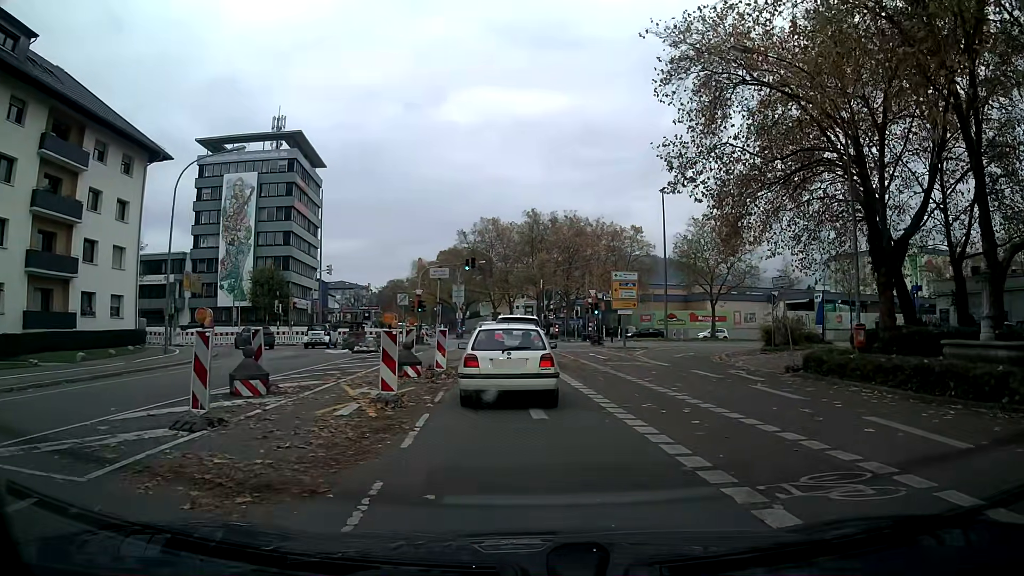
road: tertiary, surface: asphalt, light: Day
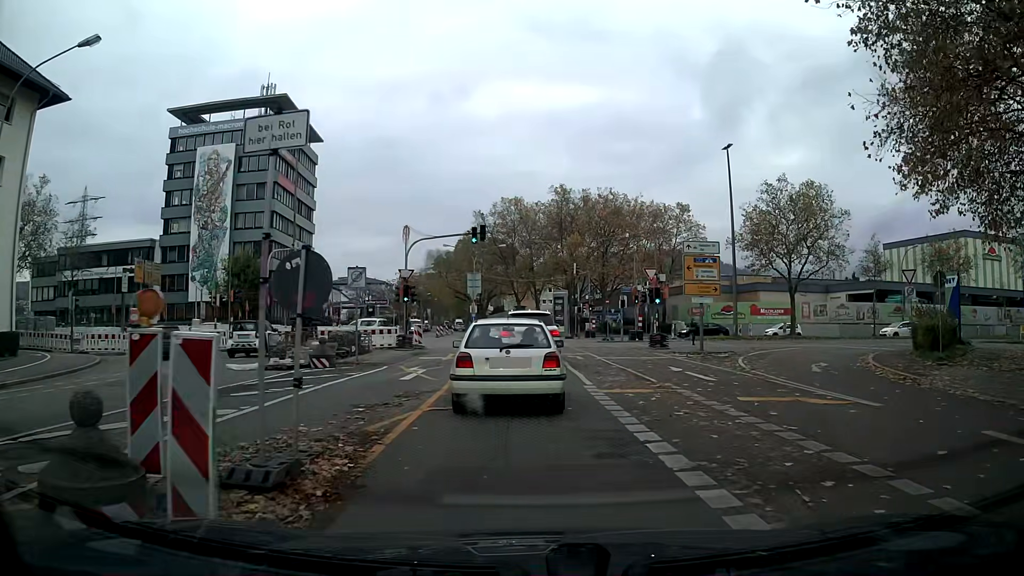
(-0.1, +14.5) m; -2°
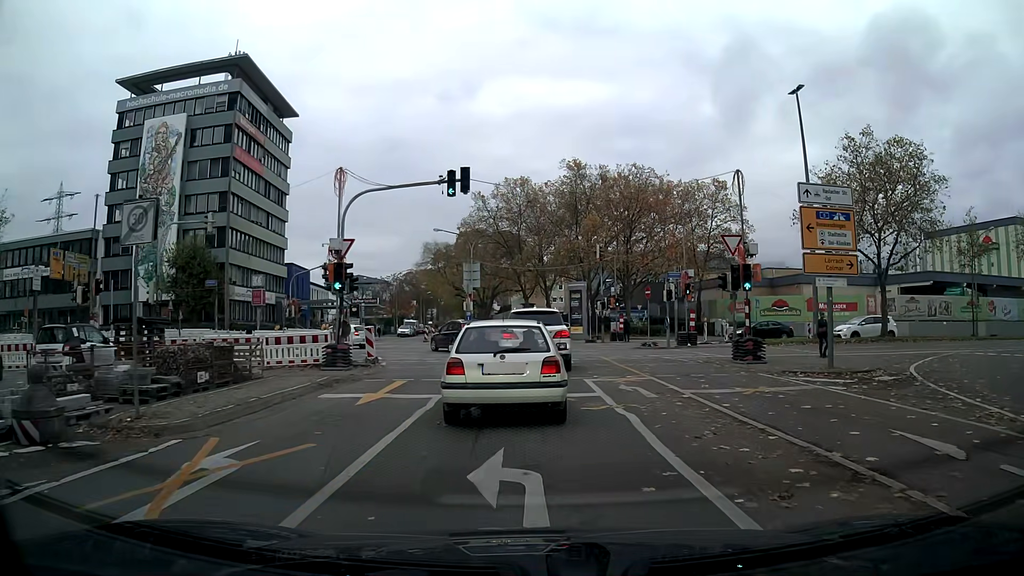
(-0.1, +13.2) m; -1°
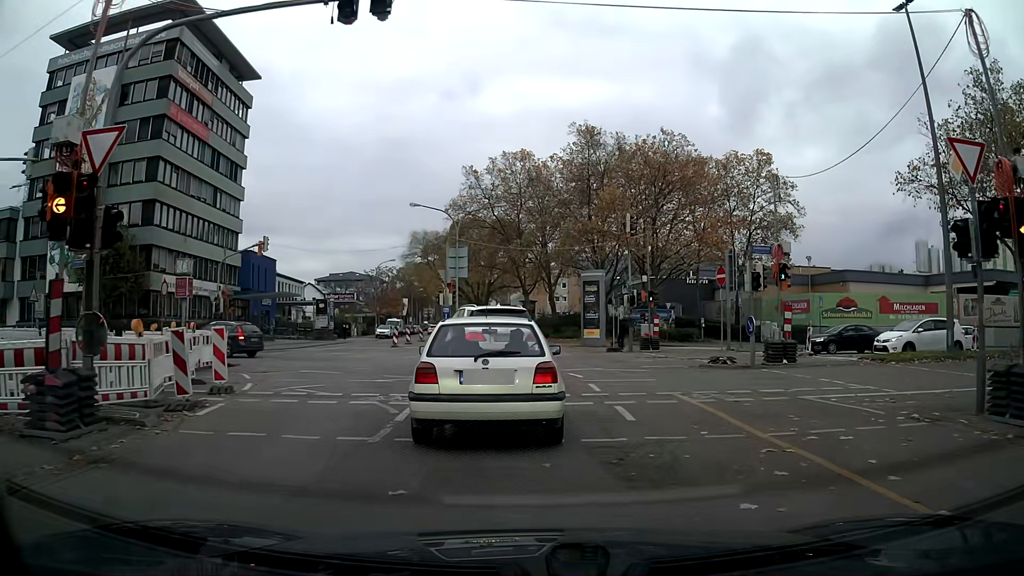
(+0.1, +13.1) m; +1°
(0, +10) (-2, +20) (-9, +27) (-18, +29) (-28, +29) (-38, +28) (-48, +27) (-58, +27) (-68, +26) (-78, +25) m
